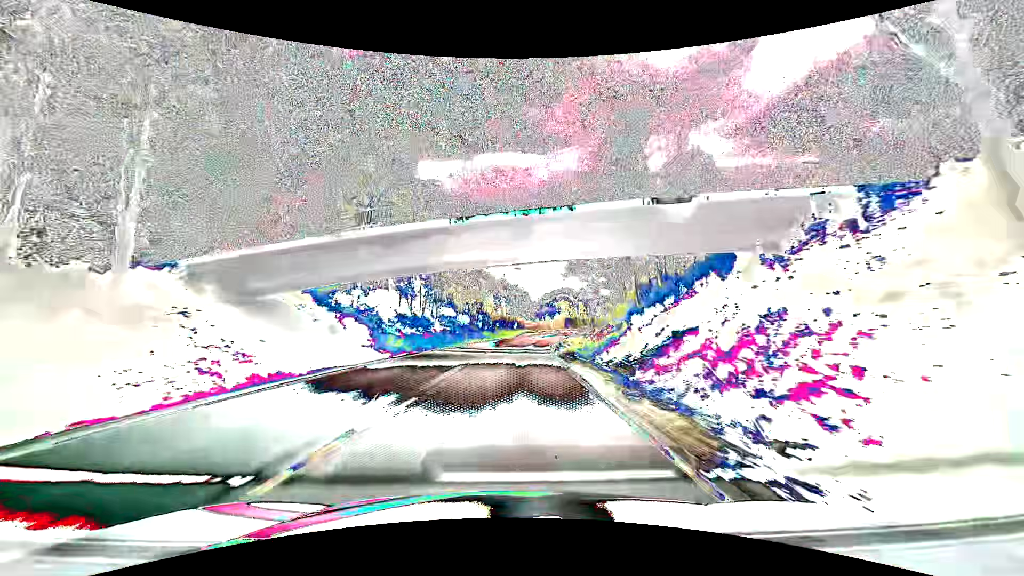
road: primary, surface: asphalt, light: Day
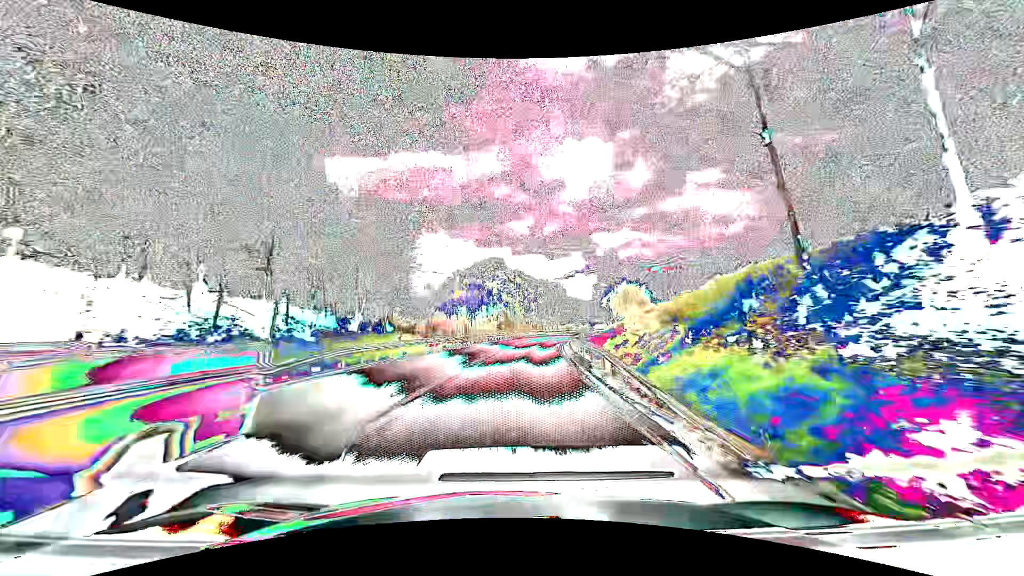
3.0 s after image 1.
(+5.6, +78.8) m; +9°
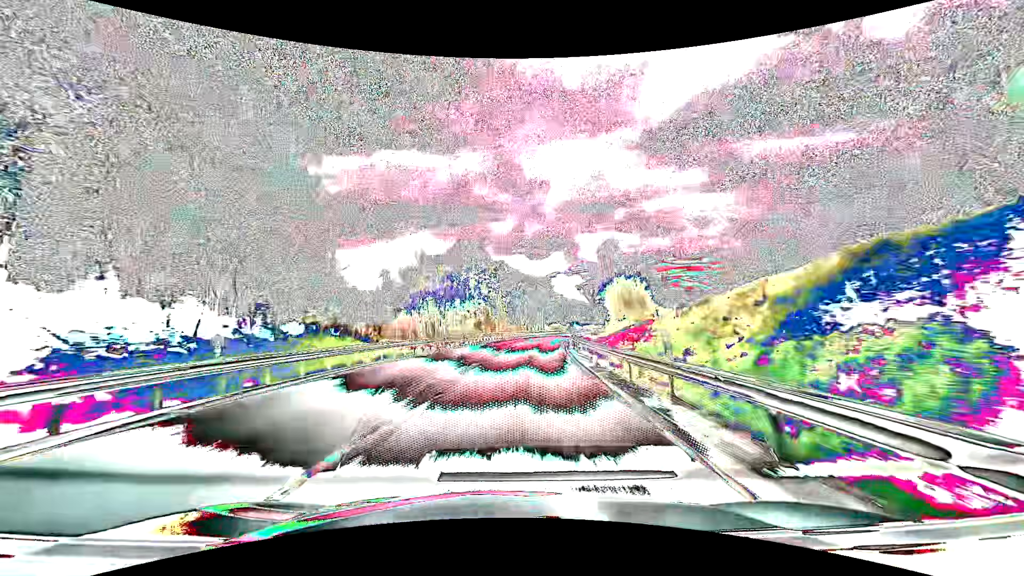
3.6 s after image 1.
(+0.2, +15.8) m; +2°
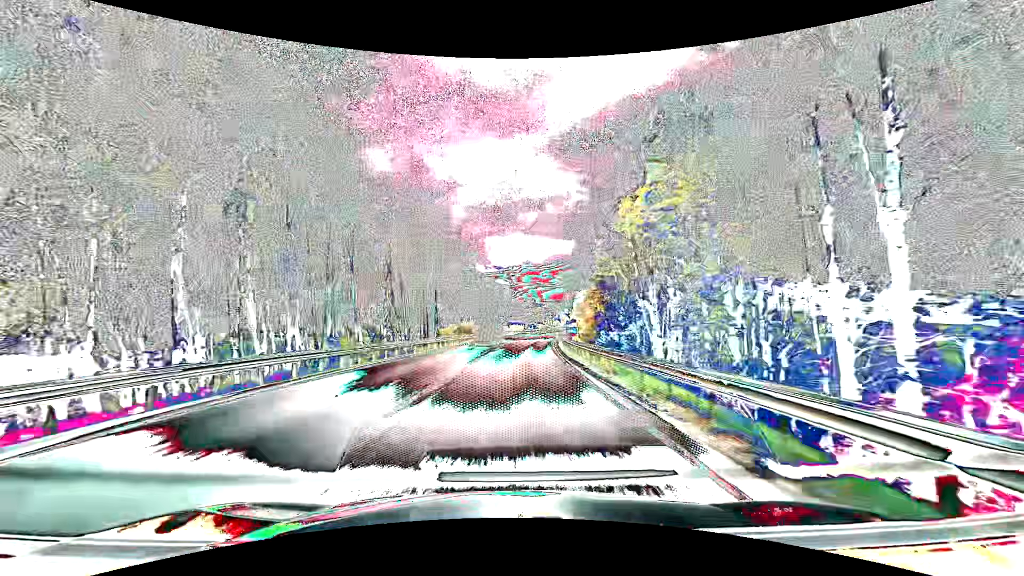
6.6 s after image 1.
(+8.1, +78.7) m; +11°
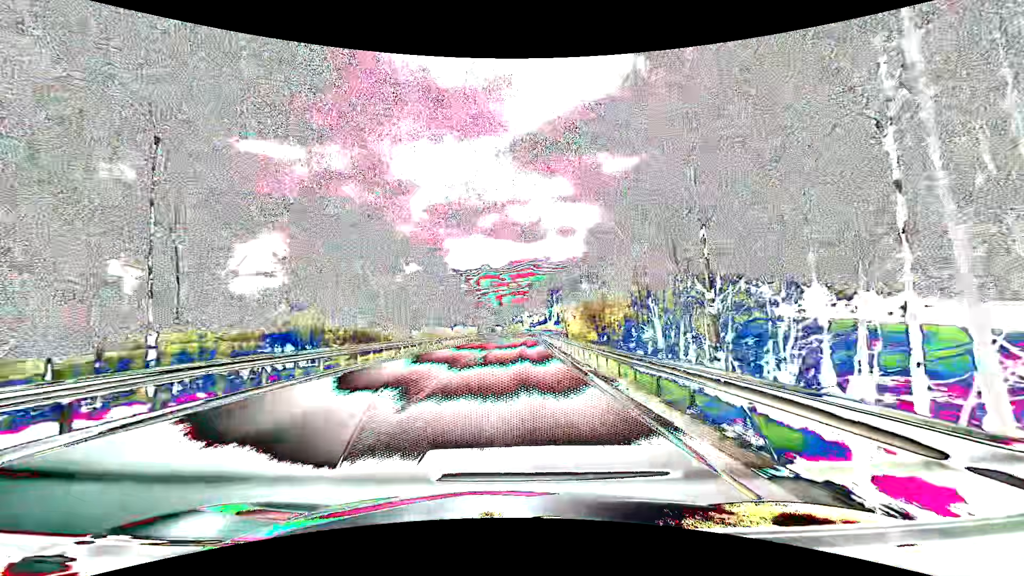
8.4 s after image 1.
(+1.9, +47.6) m; +5°
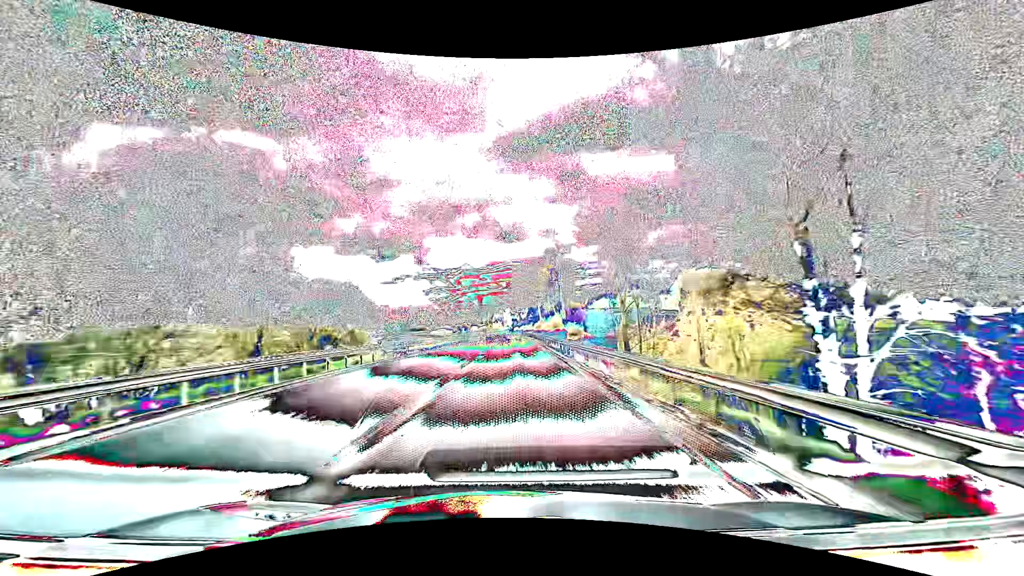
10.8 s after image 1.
(+1.7, +63.3) m; +2°
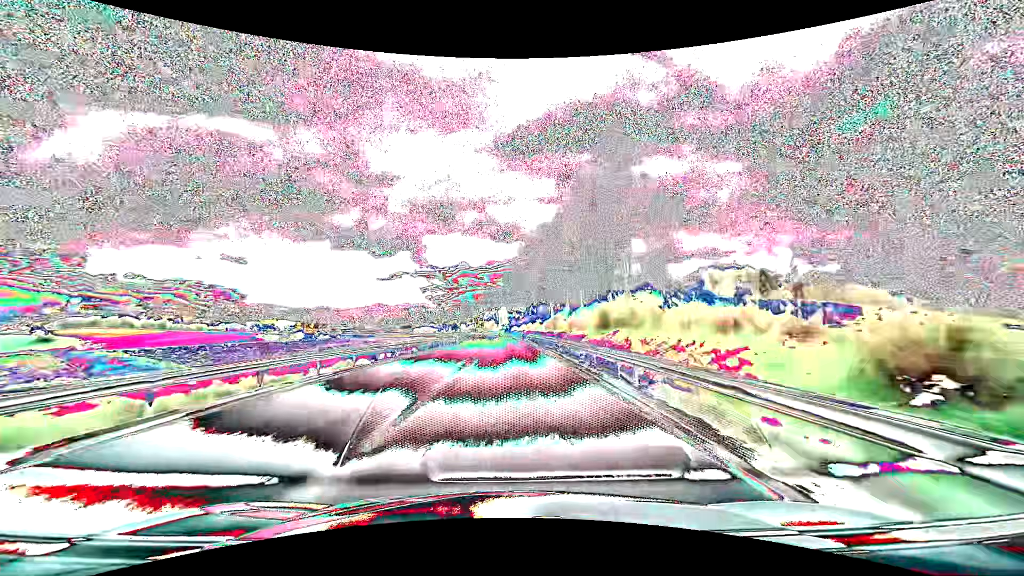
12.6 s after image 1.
(+0.3, +47.5) m; +1°
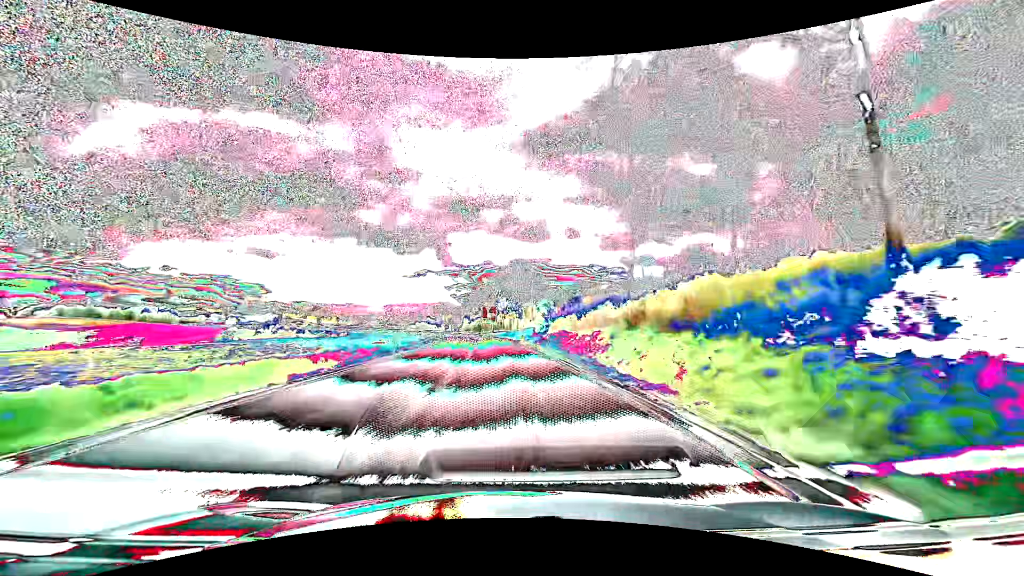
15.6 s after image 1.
(-1.3, +79.0) m; -3°
(0, +10) (0, +20) (-1, +30) (-1, +40) (-2, +50) (-3, +60) (-4, +70) (-5, +80) (-7, +90) (-9, +99) m
